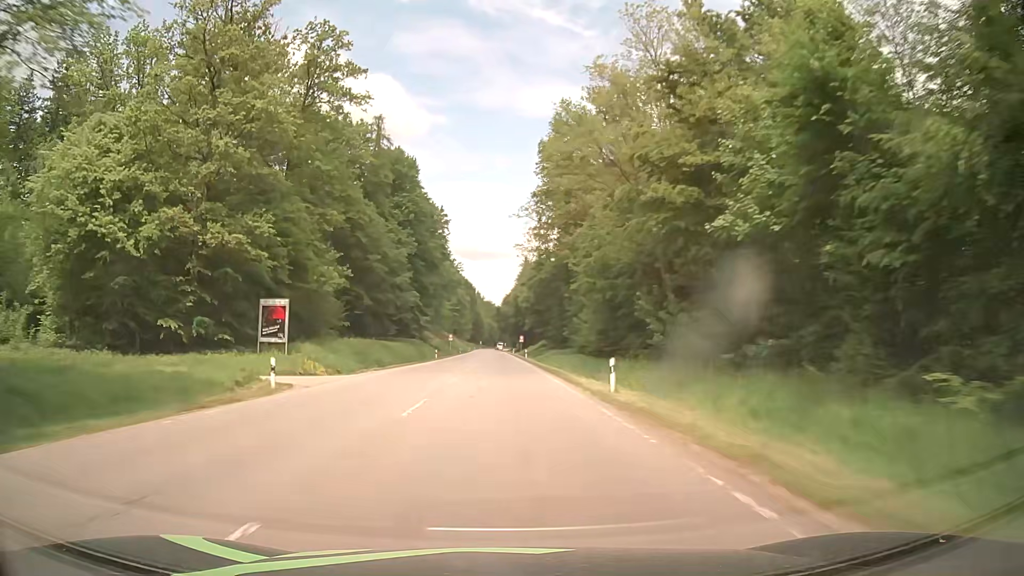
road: secondary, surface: asphalt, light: Day
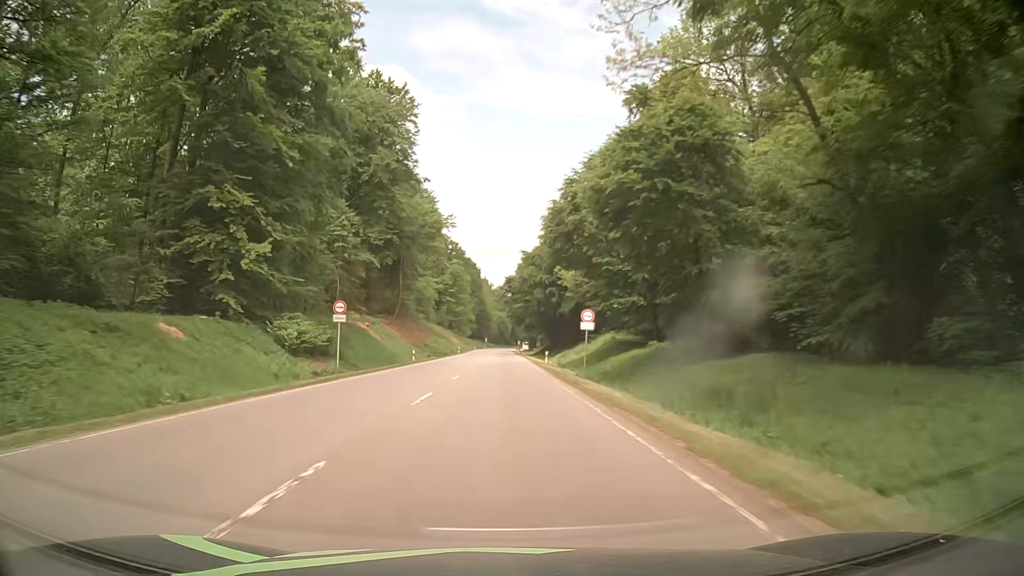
(-0.2, +78.6) m; -1°
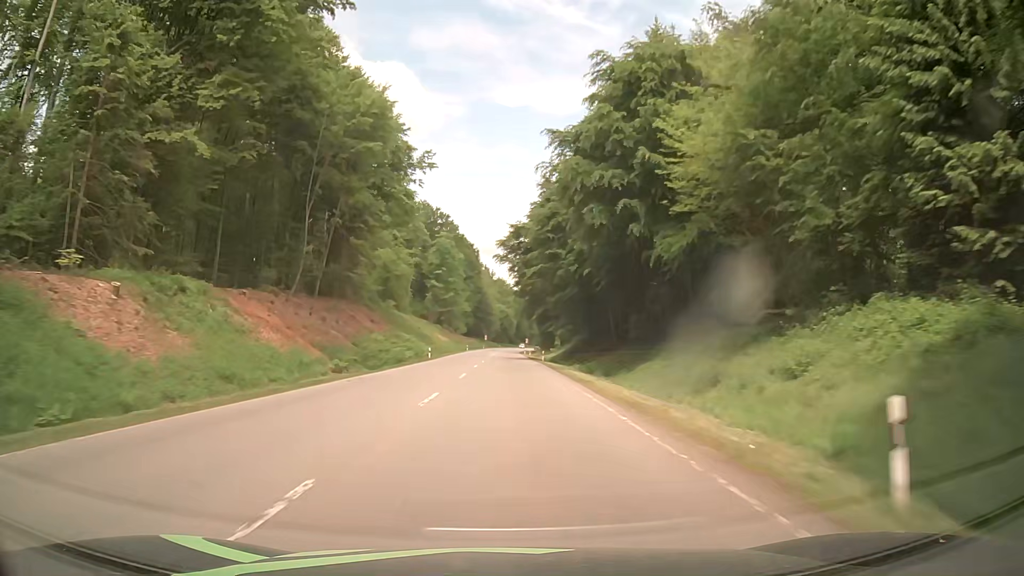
(0.0, +47.4) m; 0°
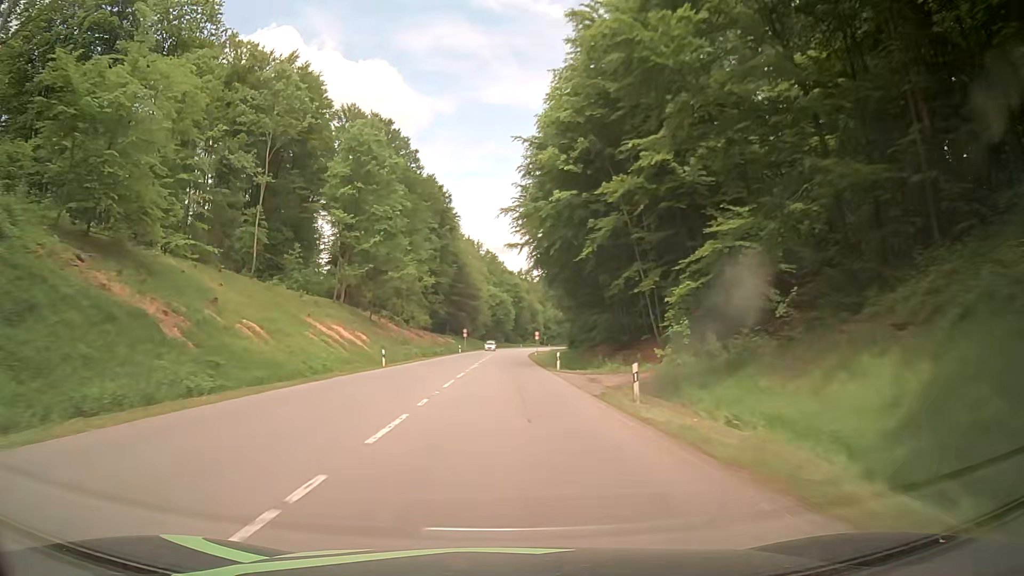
(+0.5, +78.9) m; +1°
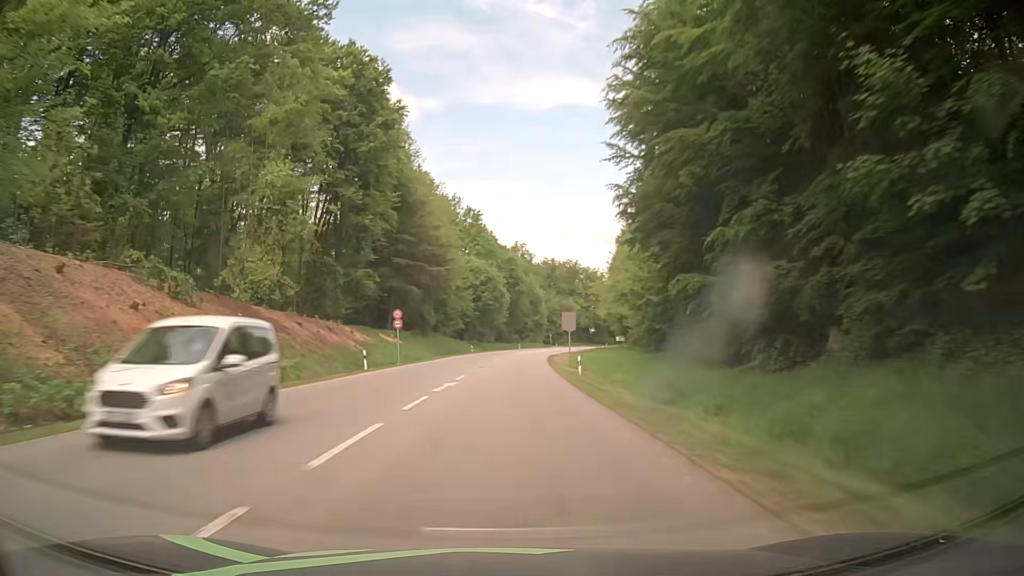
(-0.3, +61.3) m; 0°
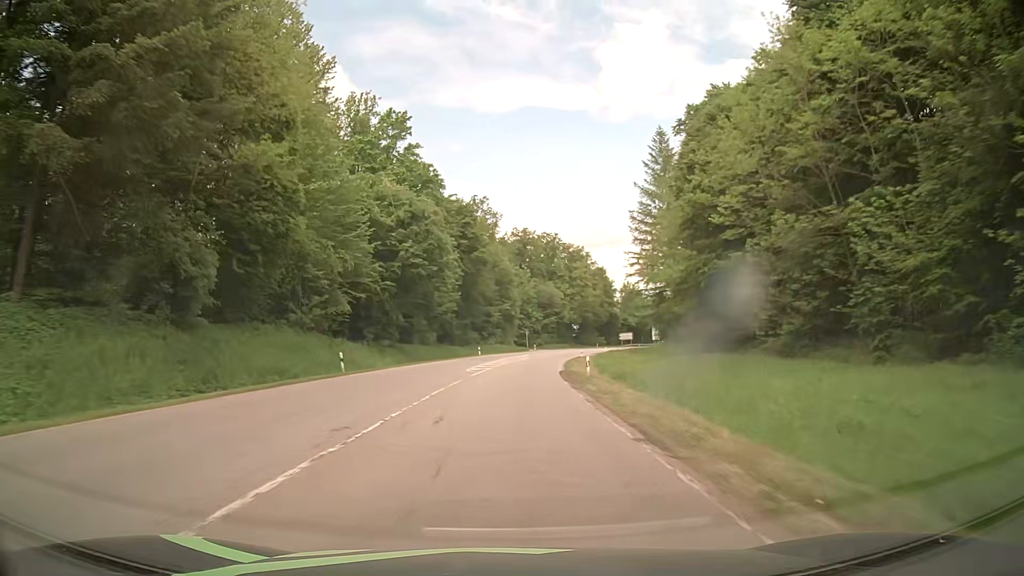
(+1.3, +57.1) m; +3°
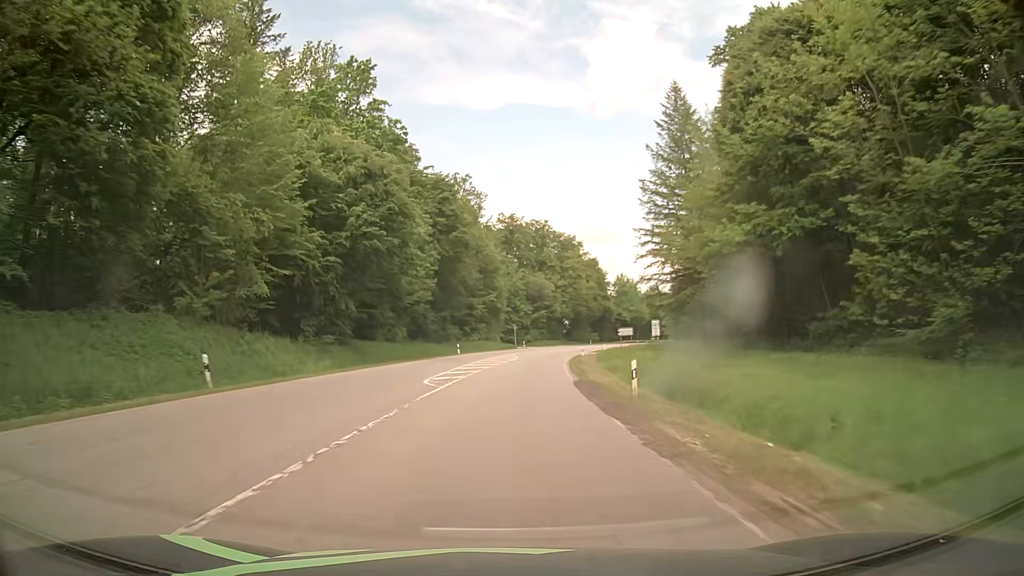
(+0.1, +13.6) m; +1°
